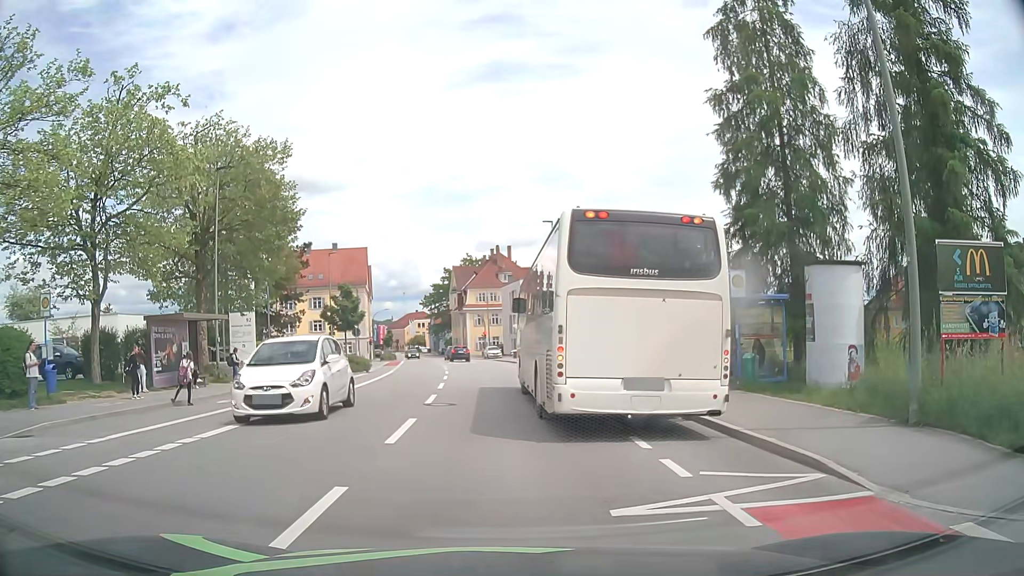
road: tertiary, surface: asphalt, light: Day
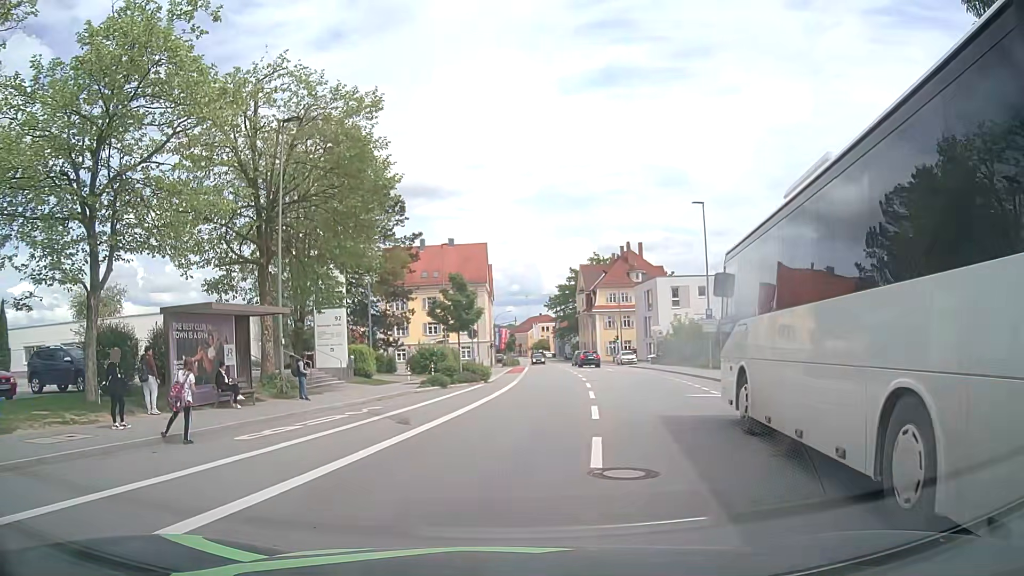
(-0.9, +8.2) m; -9°
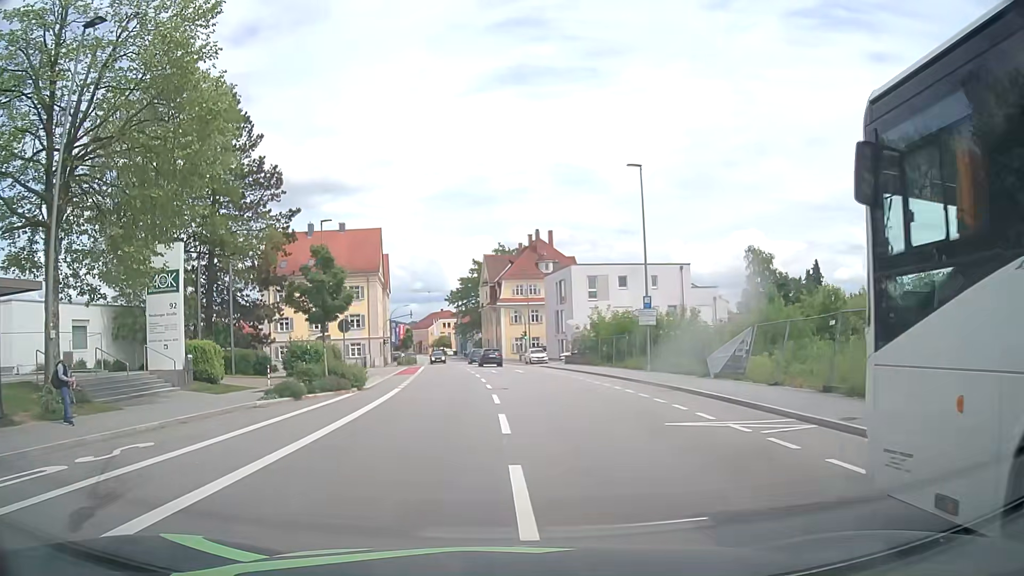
(+0.6, +8.6) m; +8°
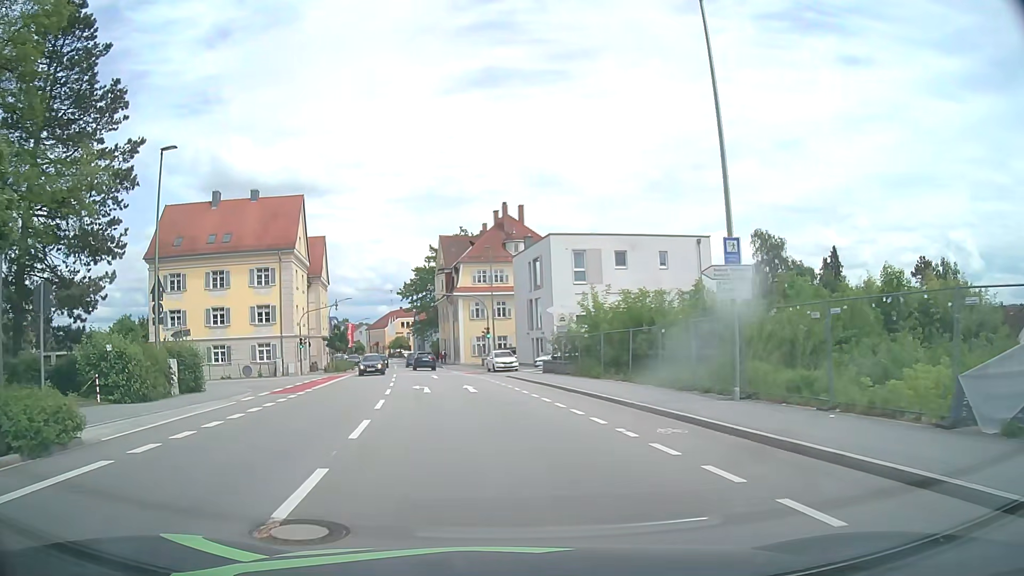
(+1.1, +18.2) m; +3°
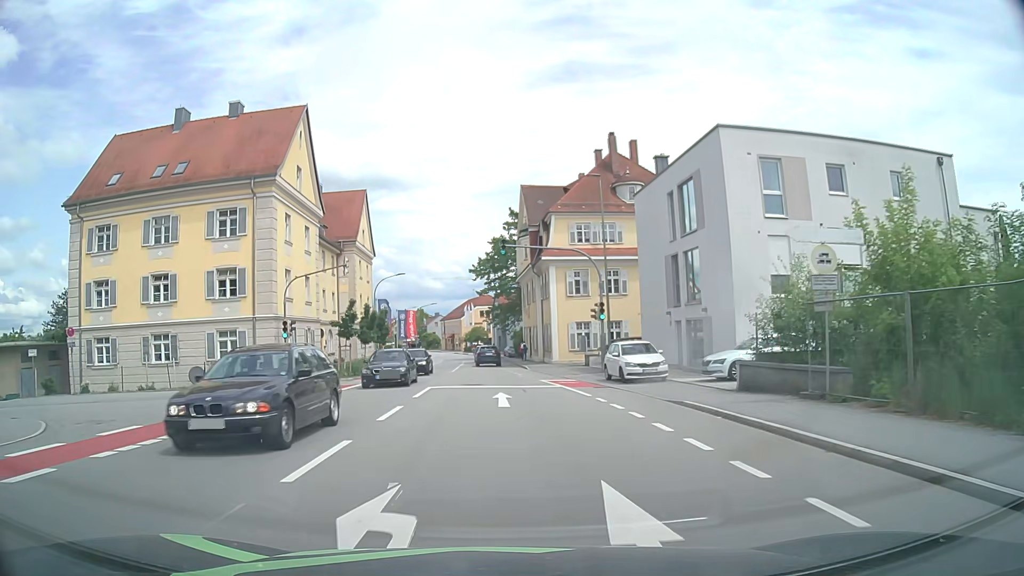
(-1.7, +22.4) m; -7°
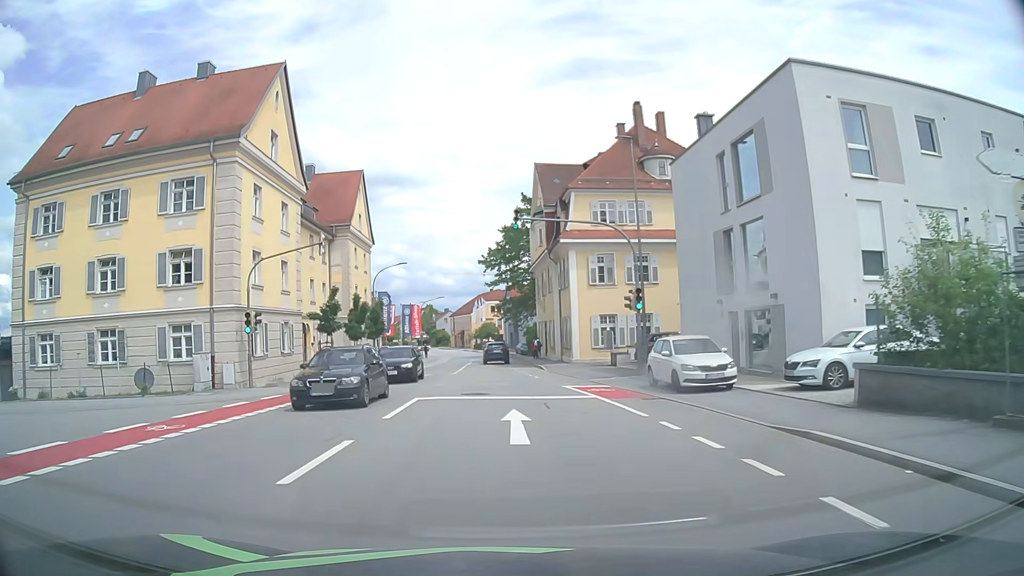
(-0.1, +6.2) m; -1°
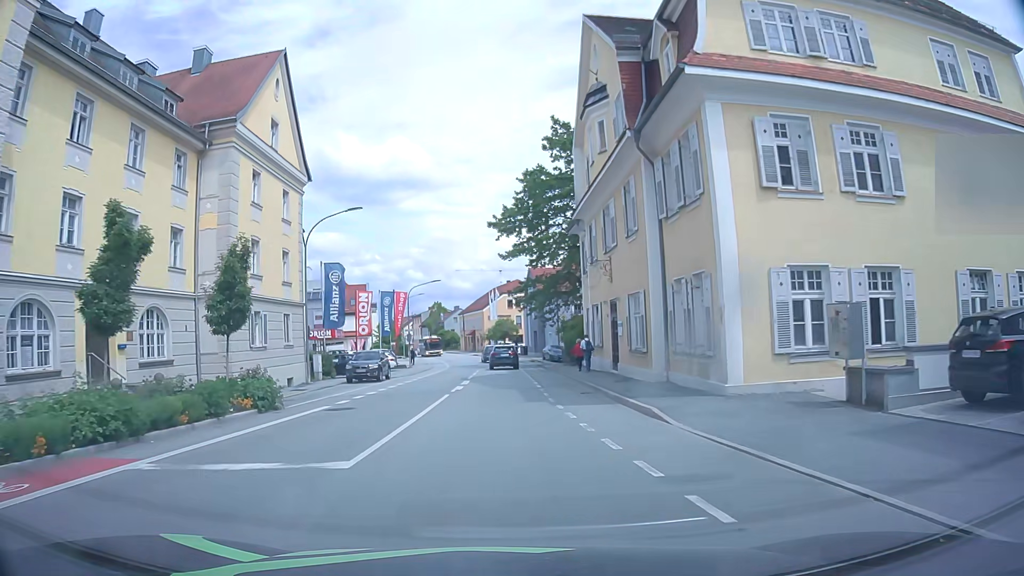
(-0.6, +25.2) m; -2°
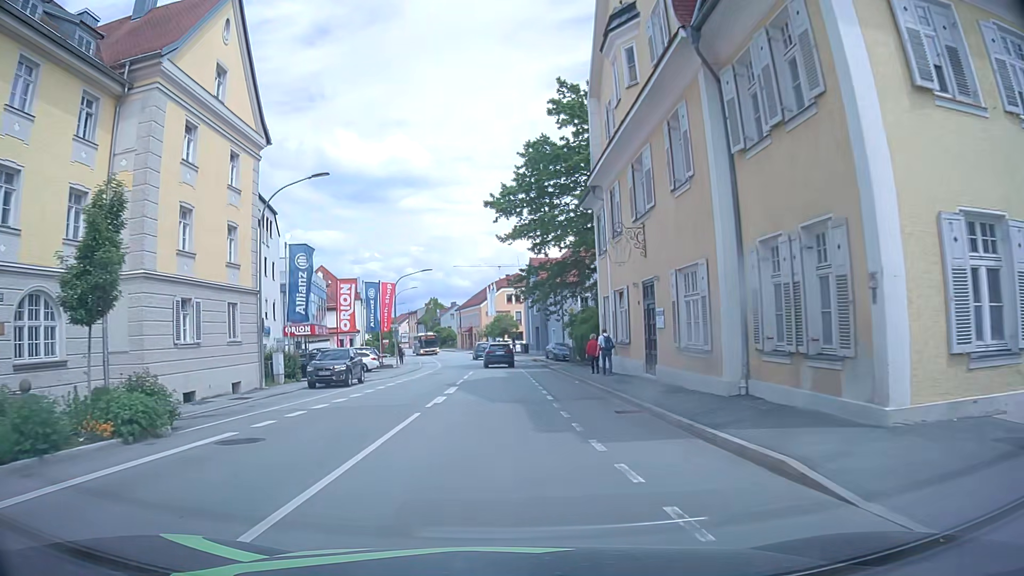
(0.0, +6.7) m; 0°
(0, +10) (0, +20) (0, +30) (0, +40) (-1, +50) (-2, +60) (-3, +70) (-4, +80) (-6, +90) (-8, +99) m
